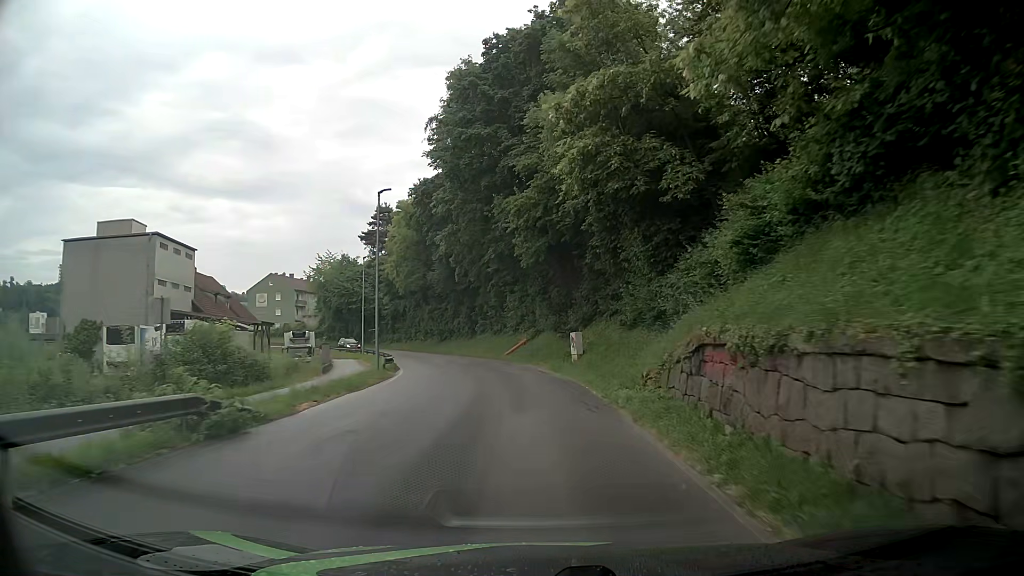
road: residential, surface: asphalt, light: Day
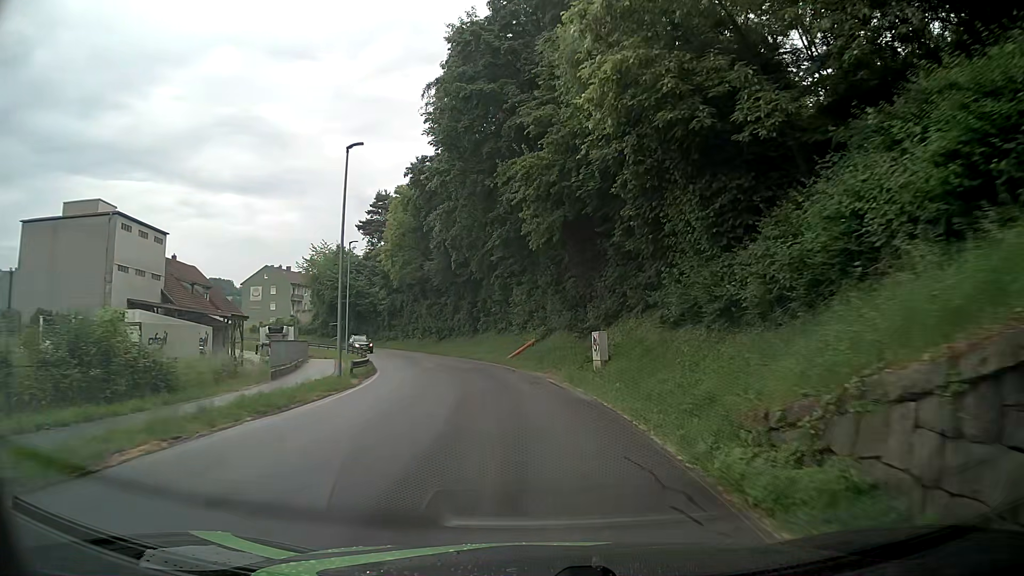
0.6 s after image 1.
(-0.1, +7.2) m; -1°
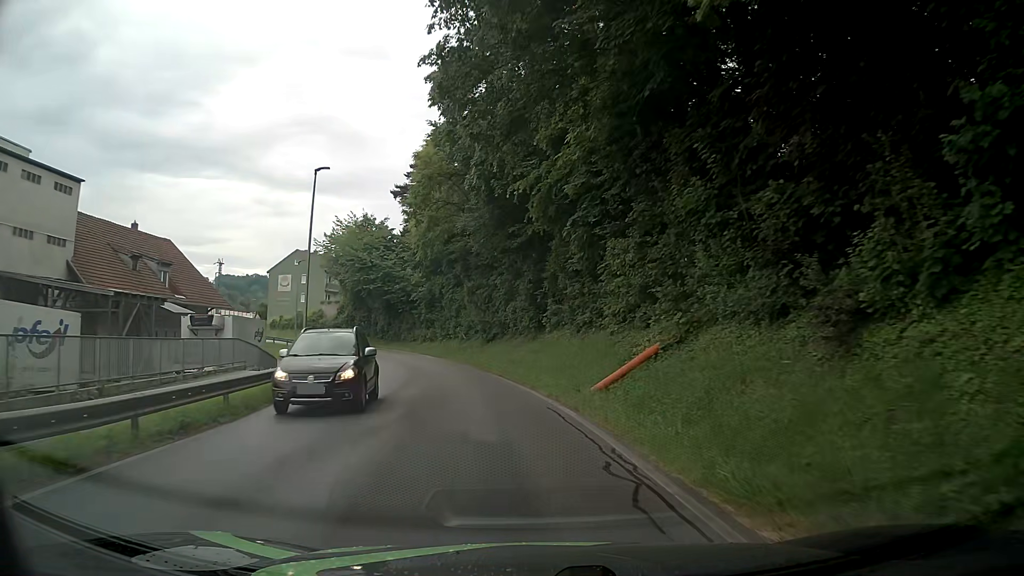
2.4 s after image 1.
(-1.0, +21.2) m; -7°
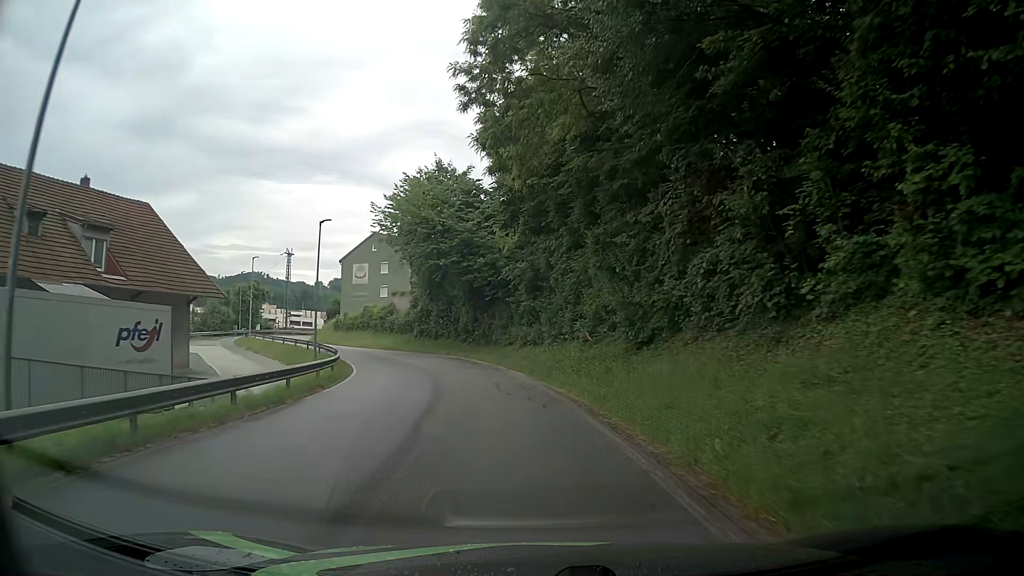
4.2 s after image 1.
(-2.0, +20.7) m; -11°
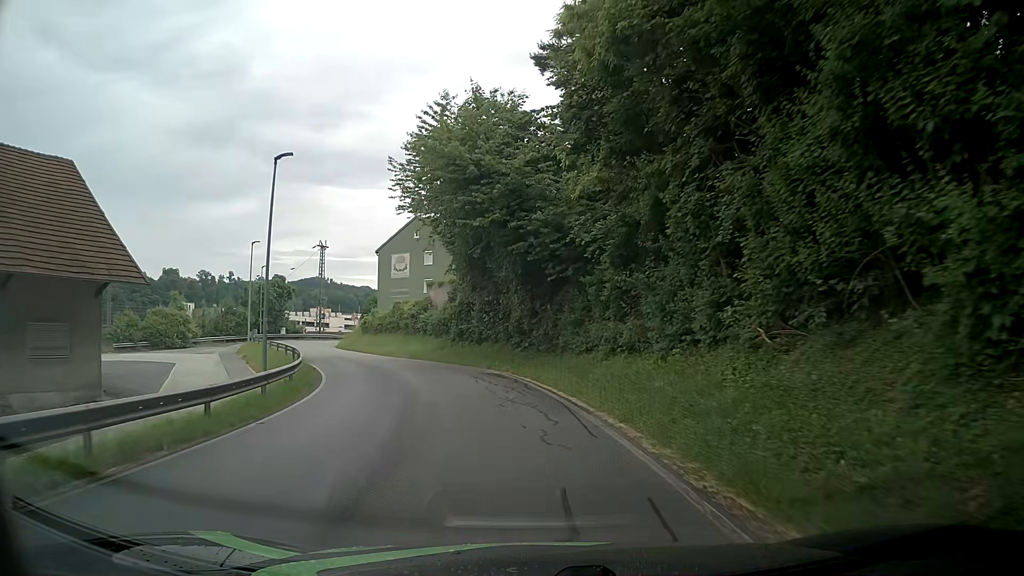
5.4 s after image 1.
(-0.5, +13.9) m; -5°
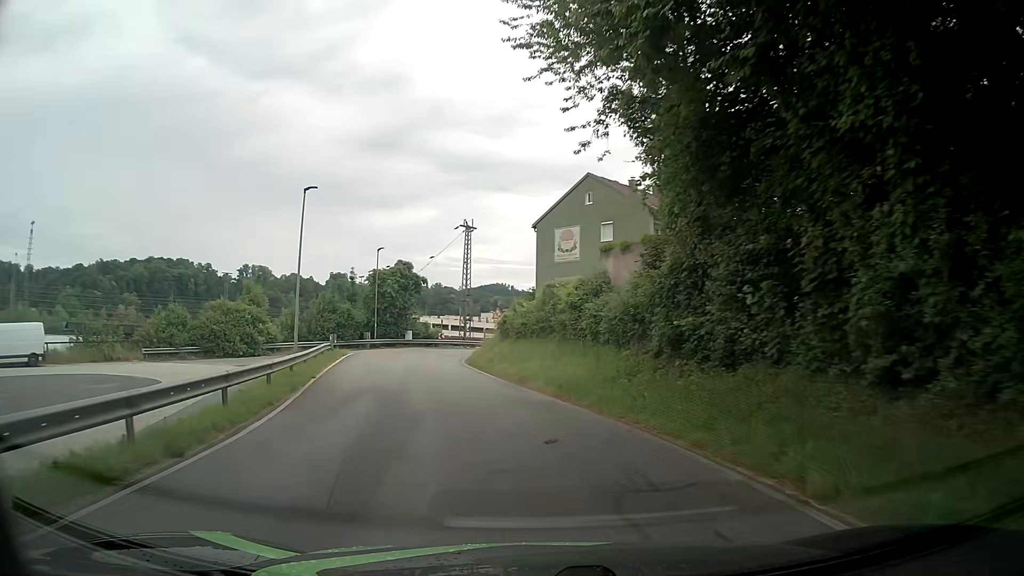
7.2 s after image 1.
(-2.6, +20.5) m; -15°
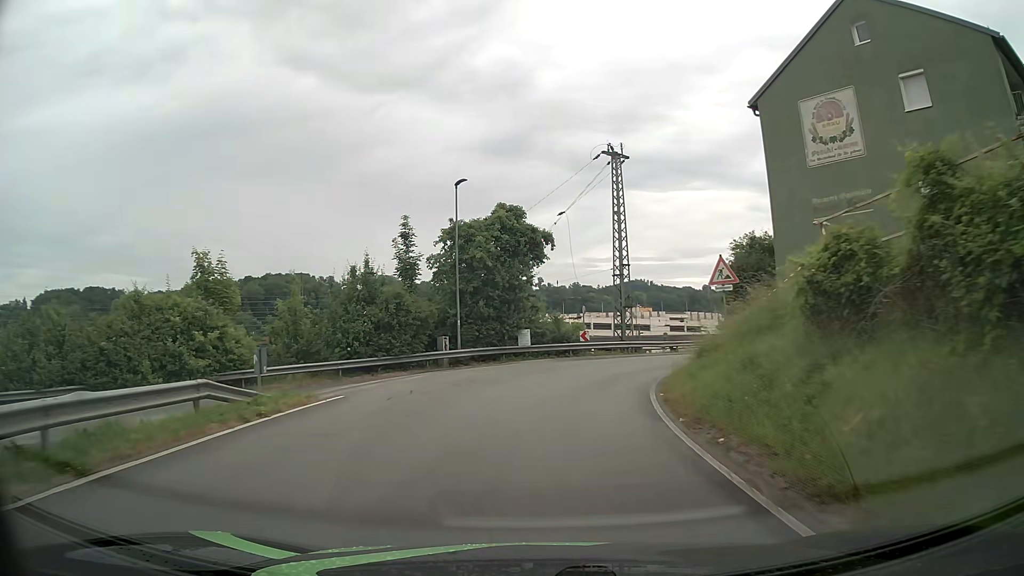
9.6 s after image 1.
(-3.8, +26.0) m; -13°
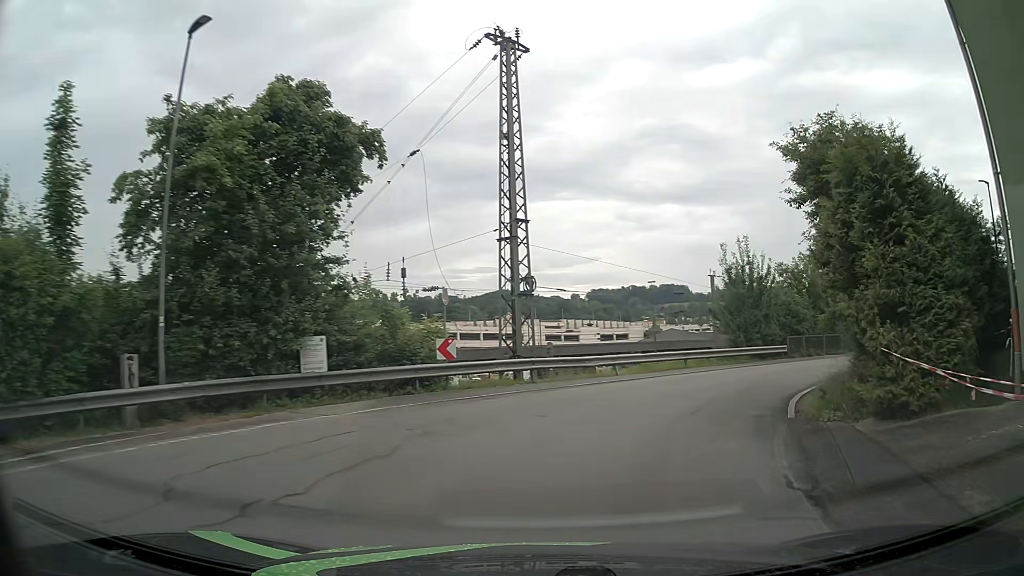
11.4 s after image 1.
(+0.9, +17.2) m; +11°
(+1, +10) (+6, +19) (+13, +26) (+20, +33) (+28, +39) (+35, +46) (+43, +53) (+50, +59) (+59, +63) (+69, +63) m
